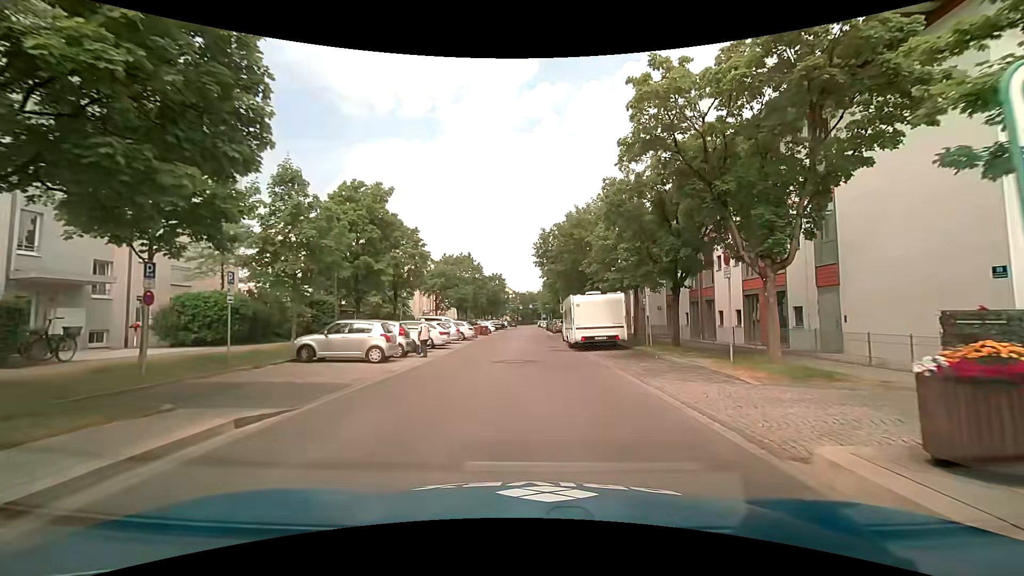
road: residential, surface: asphalt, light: Day
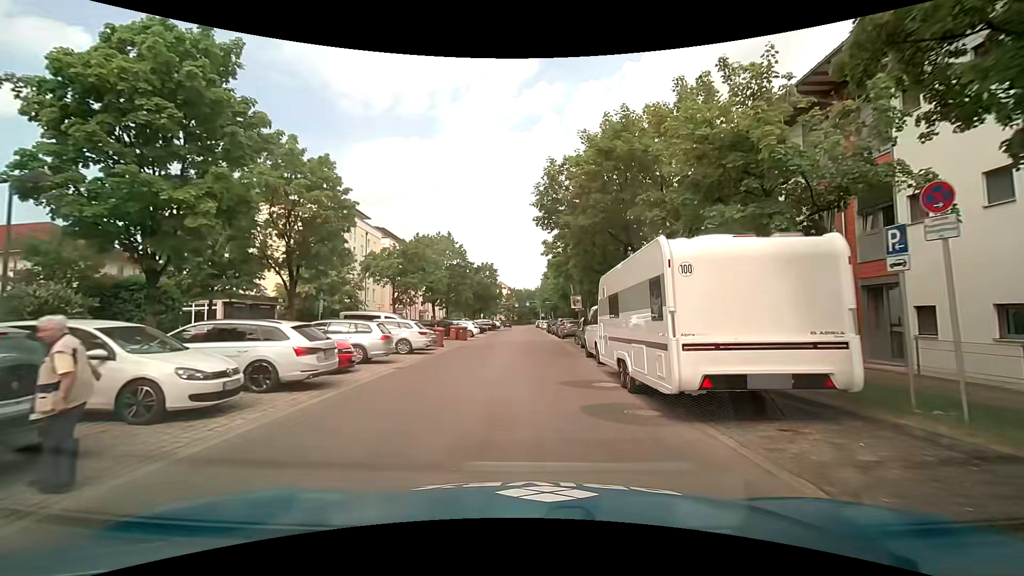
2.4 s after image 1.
(0.0, +15.9) m; +2°
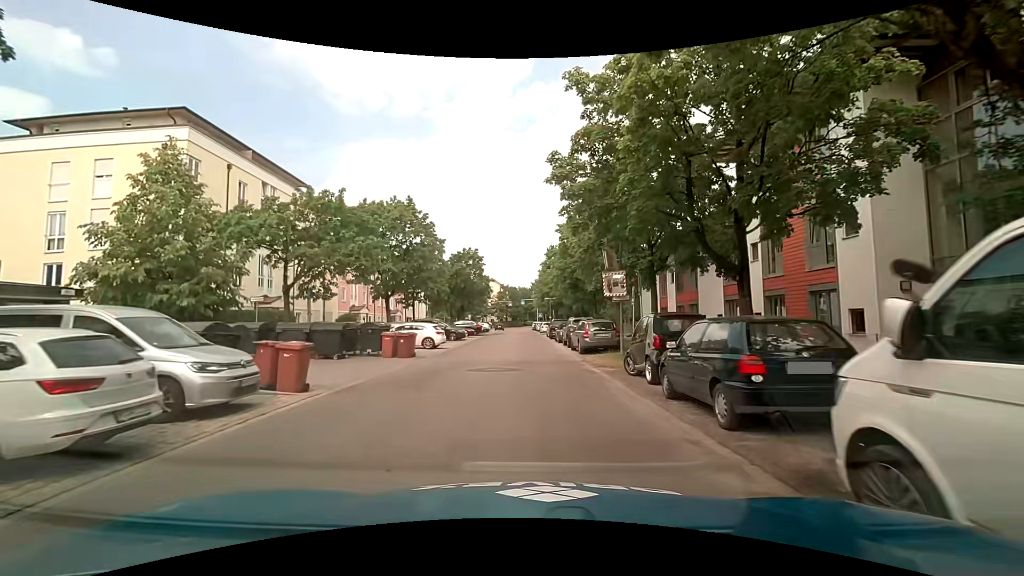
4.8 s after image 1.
(-0.3, +16.3) m; -1°
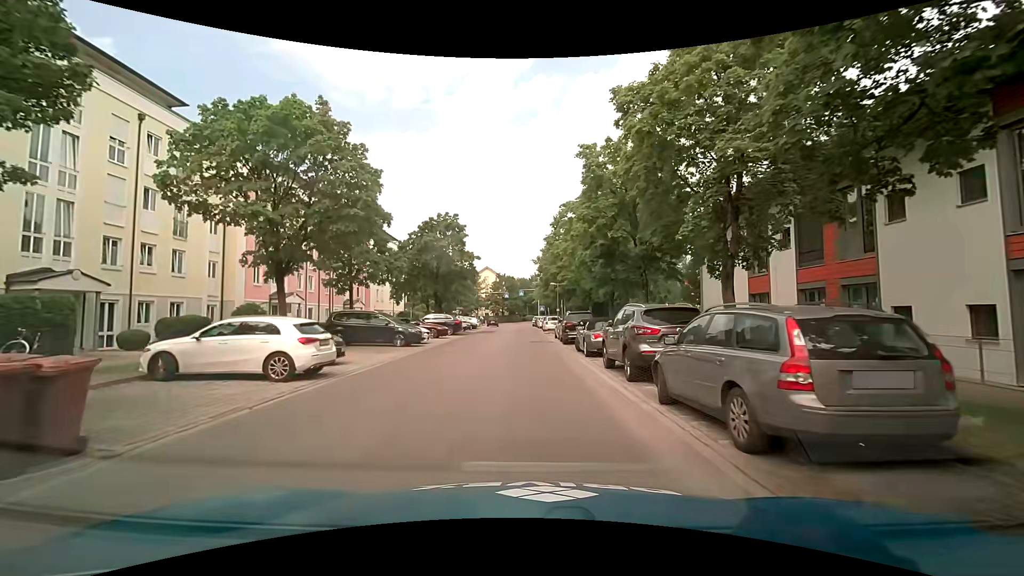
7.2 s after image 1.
(-0.1, +16.6) m; -1°
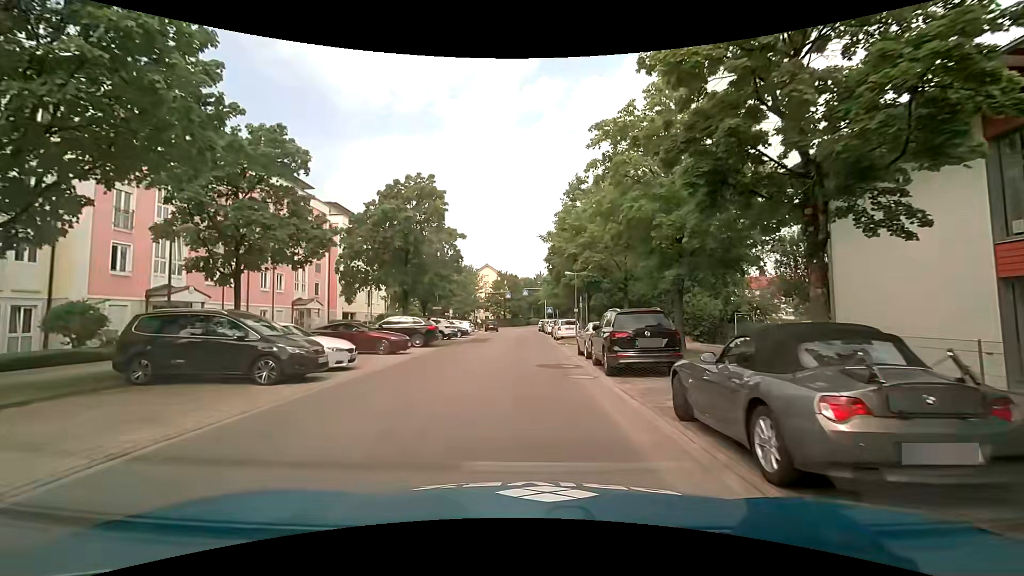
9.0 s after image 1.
(+0.3, +12.6) m; +1°
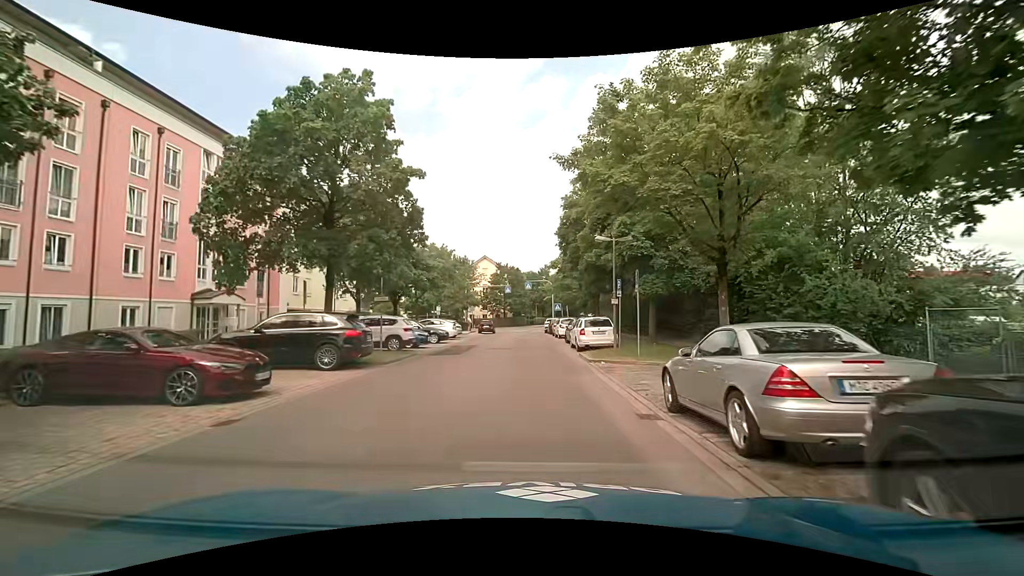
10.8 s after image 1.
(-0.1, +12.5) m; 0°
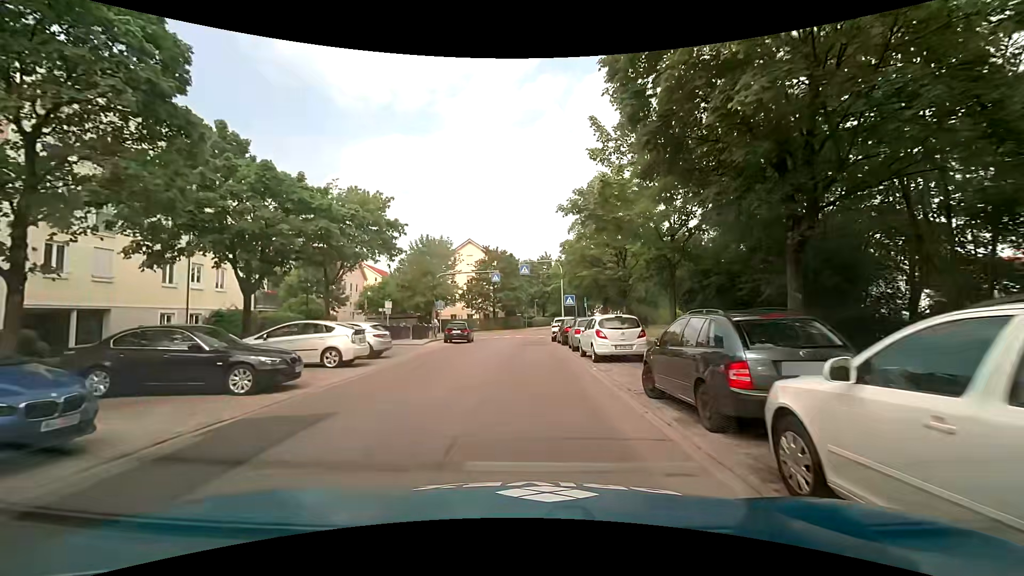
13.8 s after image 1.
(-0.2, +20.5) m; 0°
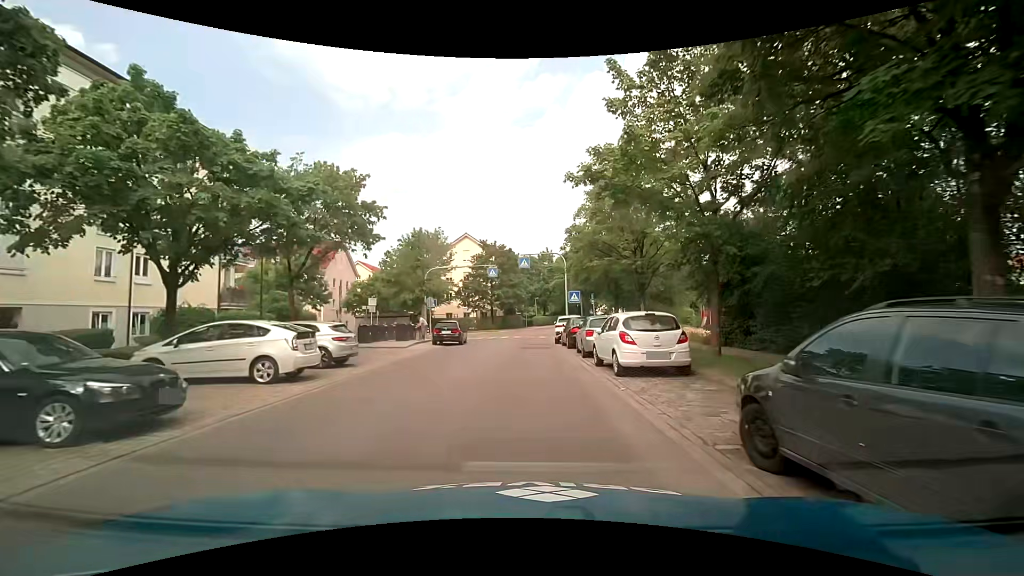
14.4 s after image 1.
(-0.1, +4.1) m; -1°
(0, +10) (0, +20) (0, +30) (+1, +40) (-3, +49) (-12, +52) (-22, +52) (-32, +52) (-42, +52) (-52, +52) m
